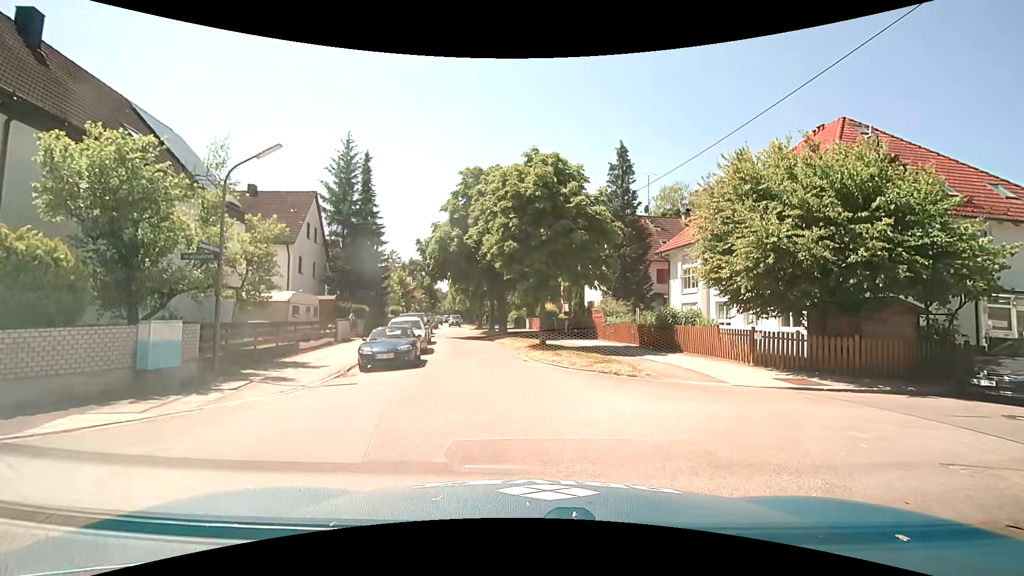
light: Day
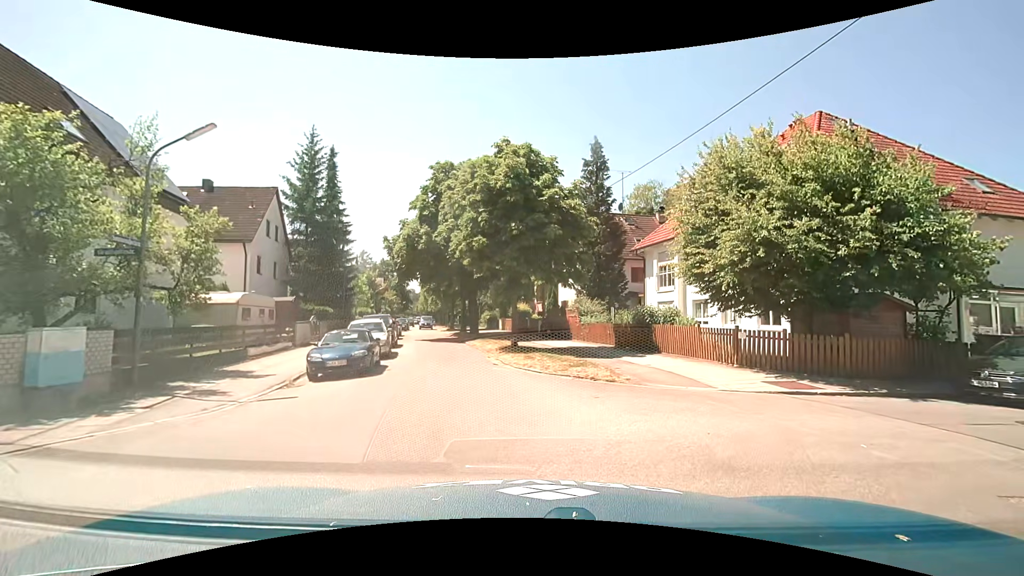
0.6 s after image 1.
(0.0, +1.3) m; +2°
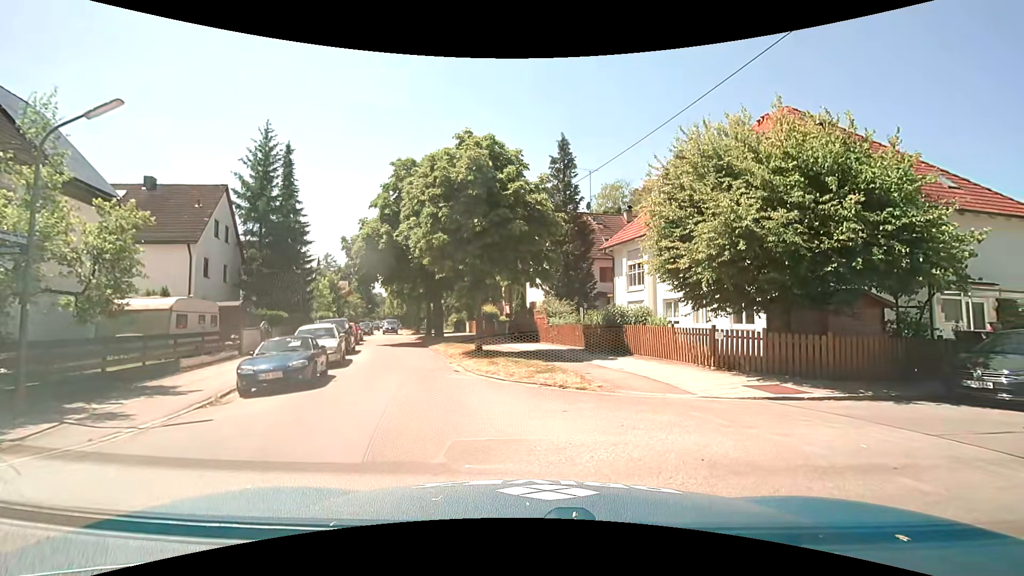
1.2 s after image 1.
(+0.1, +1.3) m; +5°
